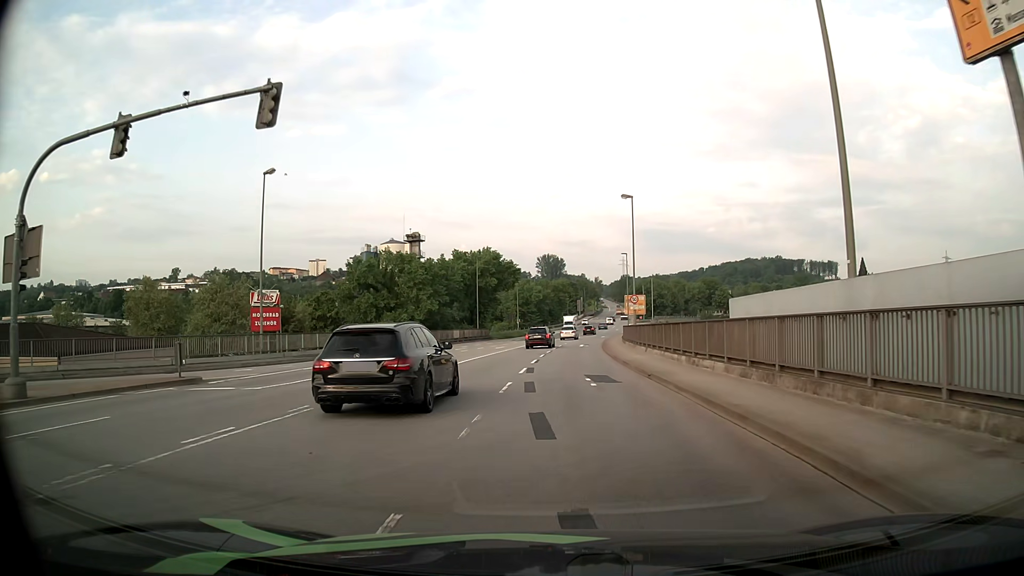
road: primary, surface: asphalt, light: Day
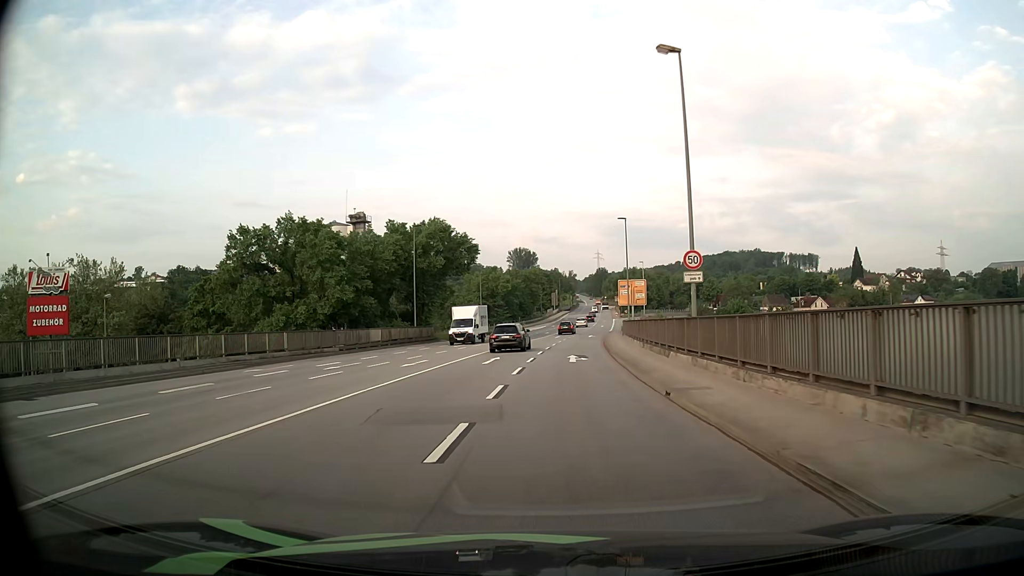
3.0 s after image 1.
(+0.6, +25.4) m; +3°
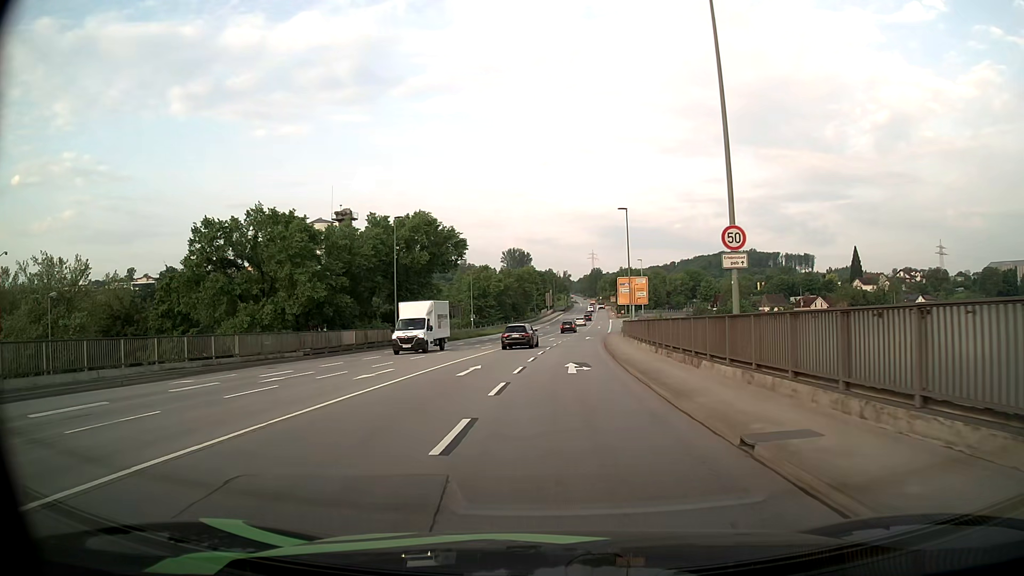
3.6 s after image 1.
(0.0, +5.5) m; 0°
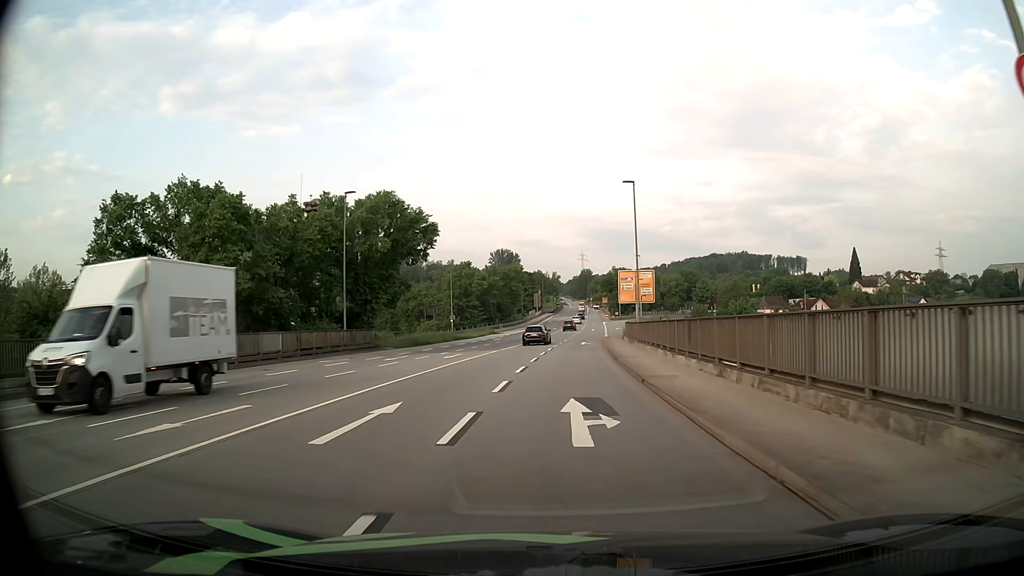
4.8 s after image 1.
(+0.1, +11.3) m; +1°
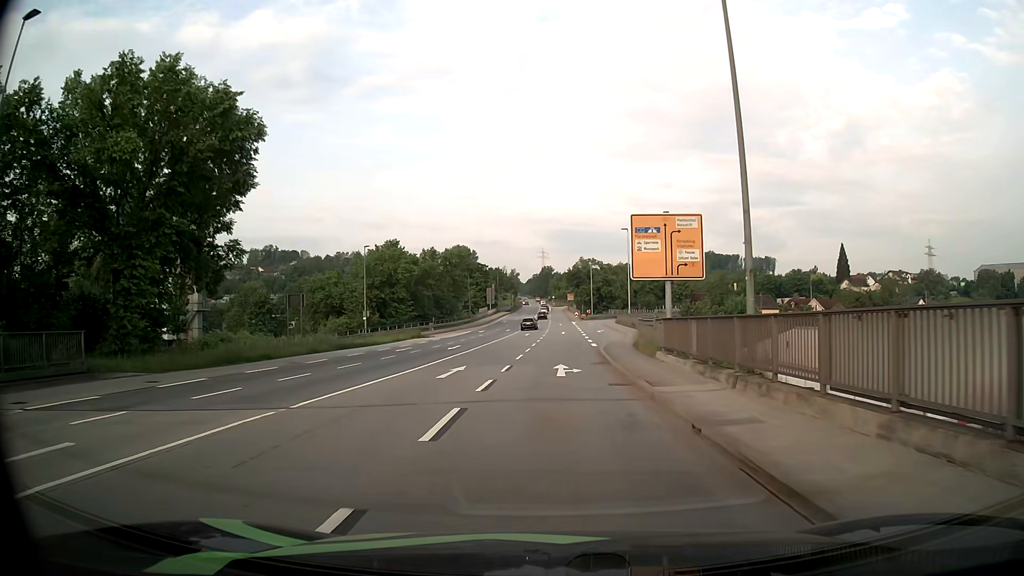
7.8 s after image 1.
(+0.8, +29.9) m; +3°
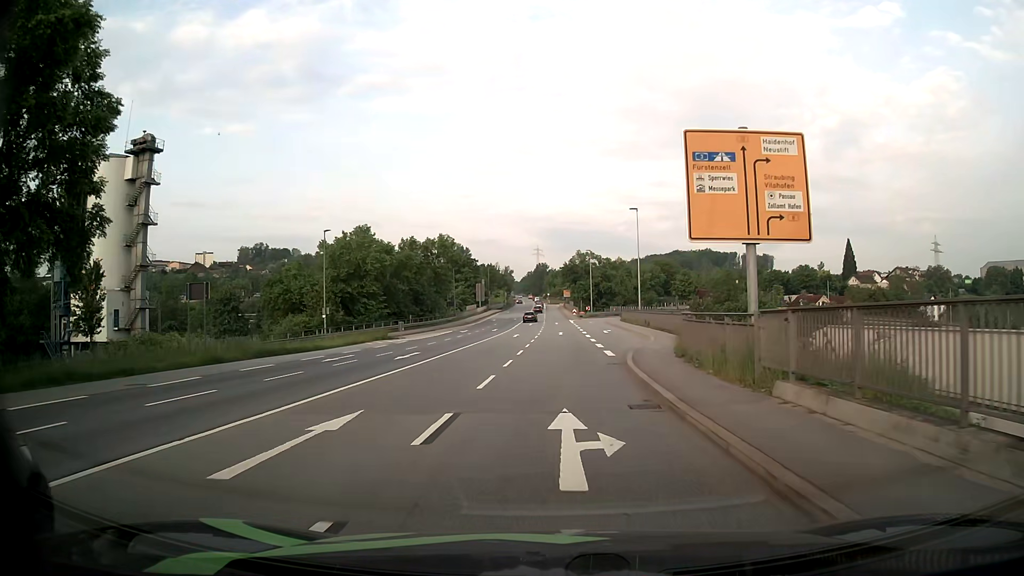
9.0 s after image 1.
(0.0, +12.3) m; +1°
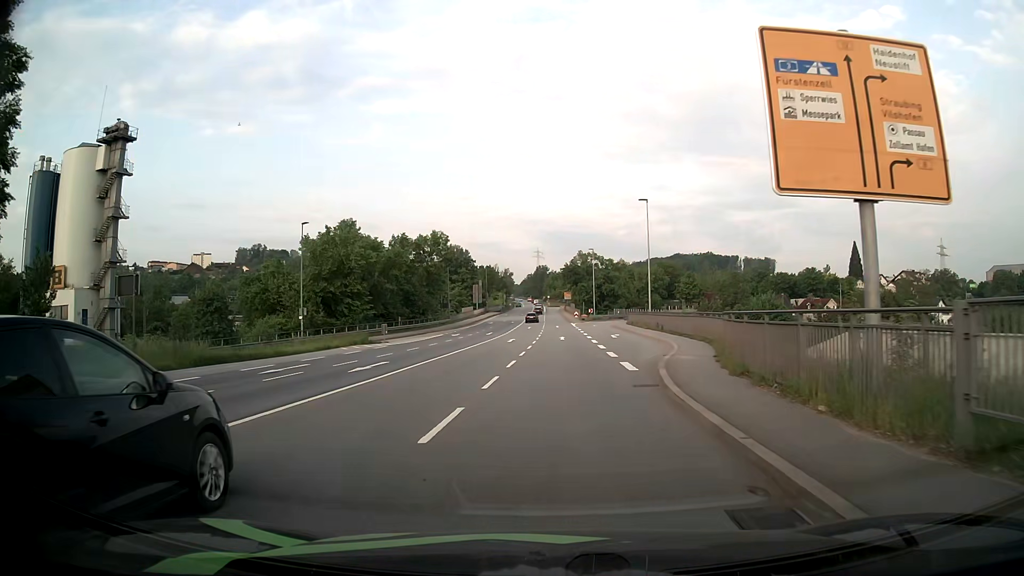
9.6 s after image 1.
(0.0, +6.1) m; 0°
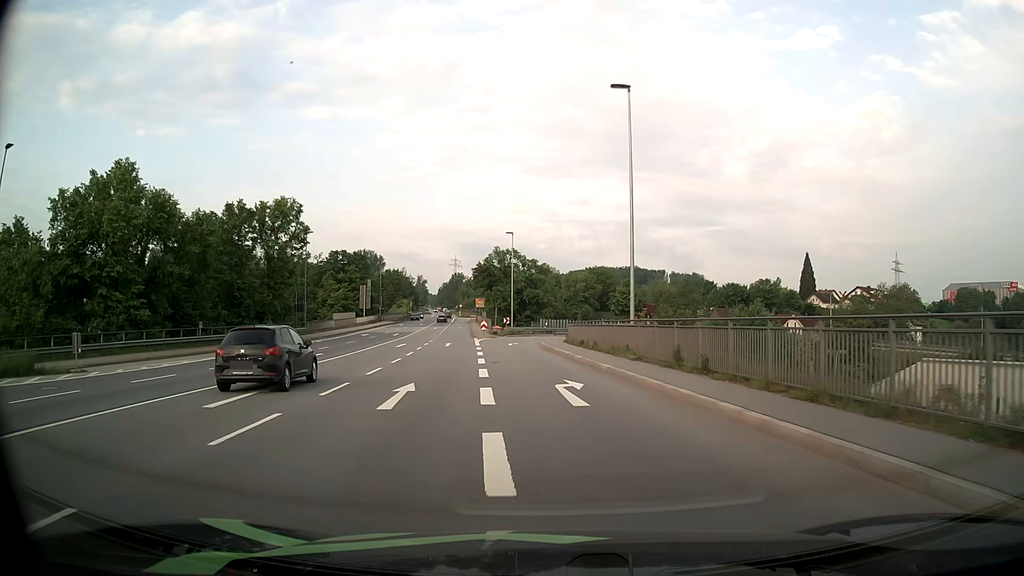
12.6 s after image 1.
(+2.1, +30.1) m; +7°
(0, +10) (-1, +20) (-1, +30) (-2, +40) (-2, +50) (-1, +60) (+2, +69) (+7, +78) (+13, +85) (+22, +90) m
